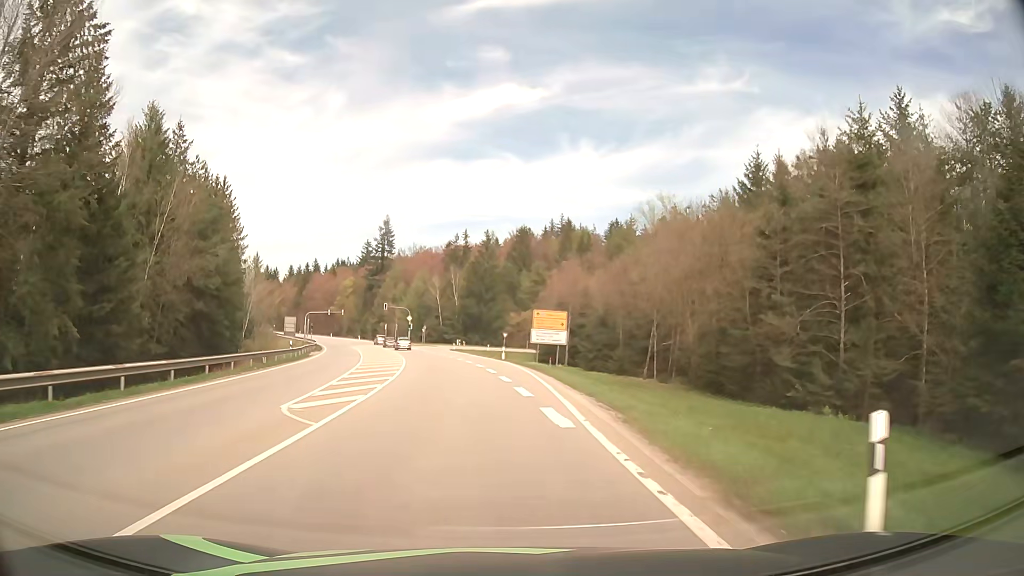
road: secondary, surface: asphalt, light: Day
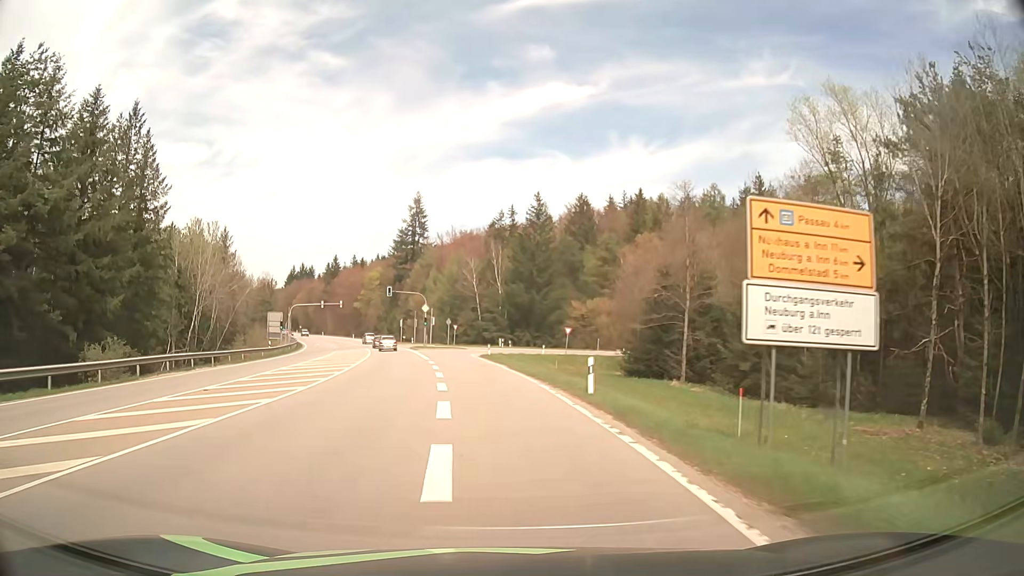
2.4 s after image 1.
(-0.6, +35.3) m; -4°
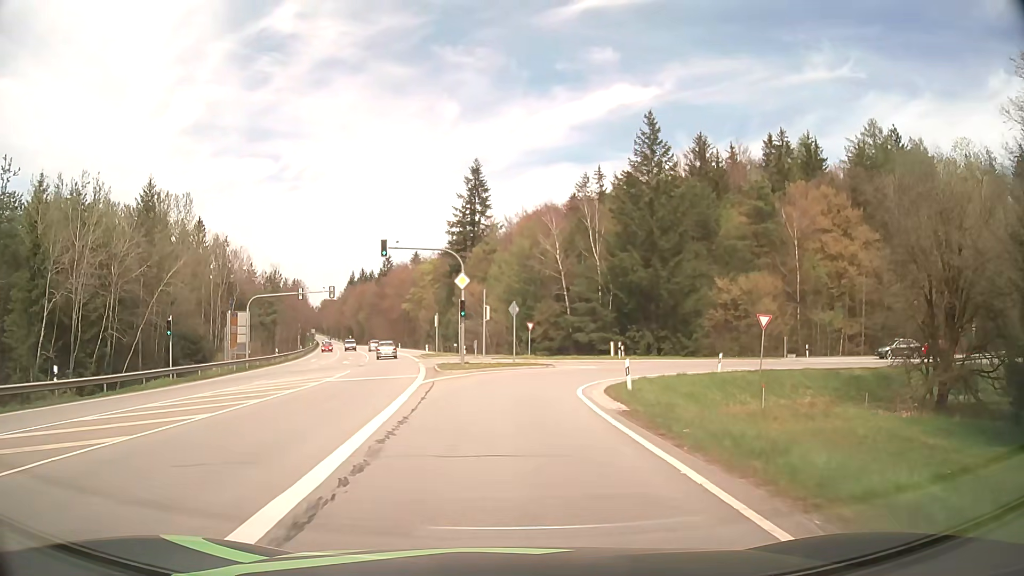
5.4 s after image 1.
(-2.6, +38.7) m; -7°
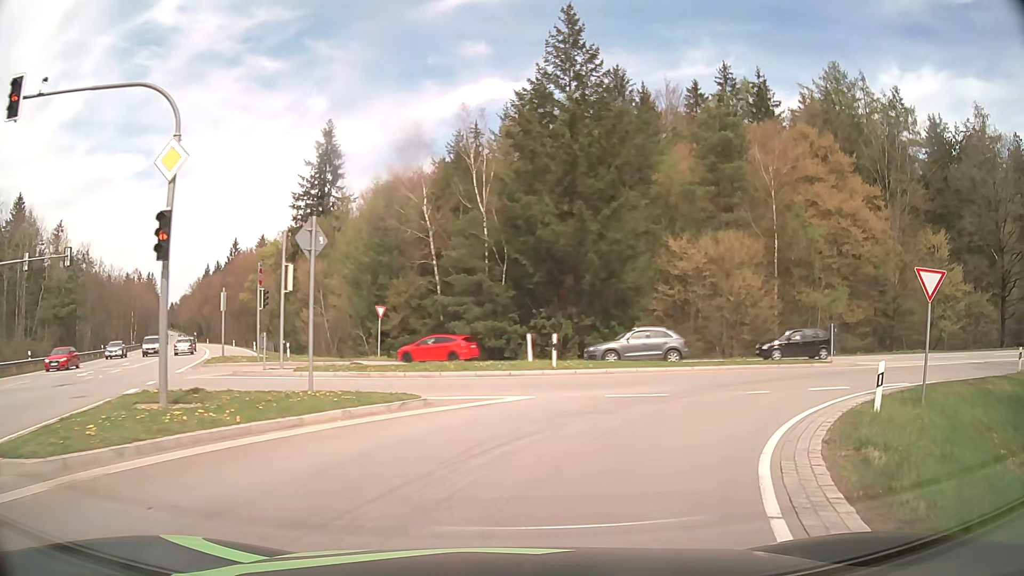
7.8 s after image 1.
(+1.0, +22.0) m; +12°
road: secondary_link
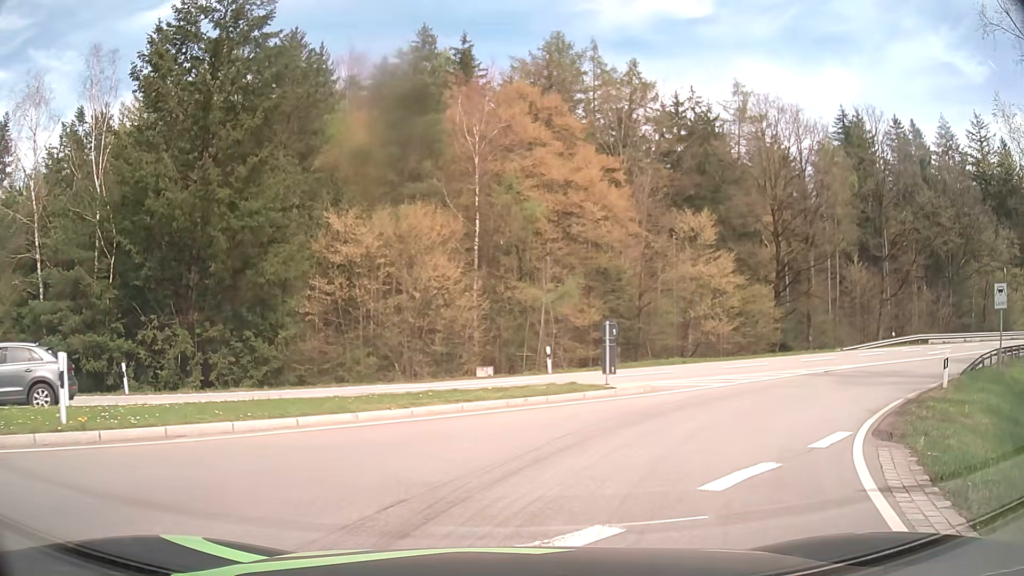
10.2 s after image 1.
(+2.5, +11.4) m; +27°
